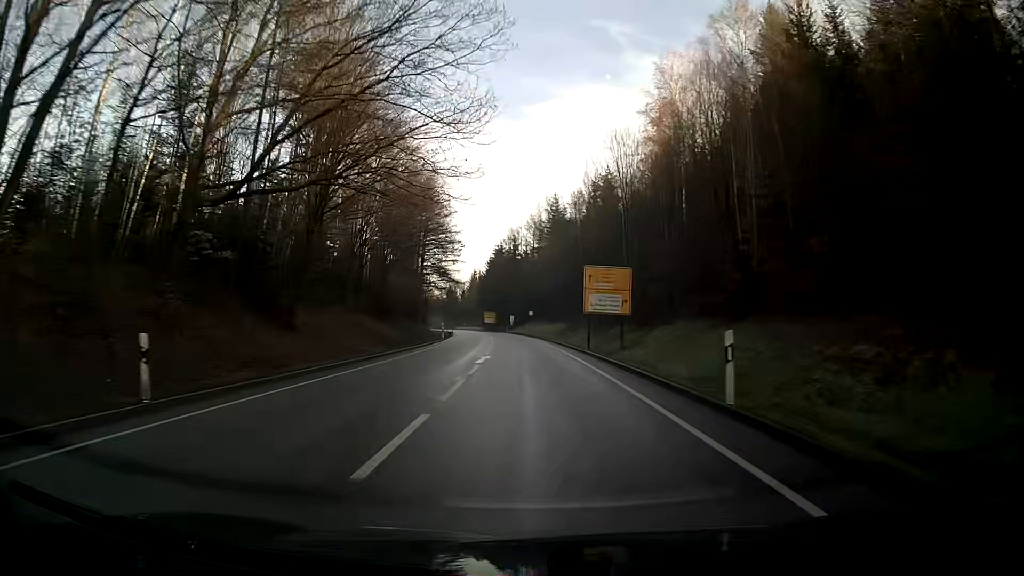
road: primary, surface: asphalt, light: Day
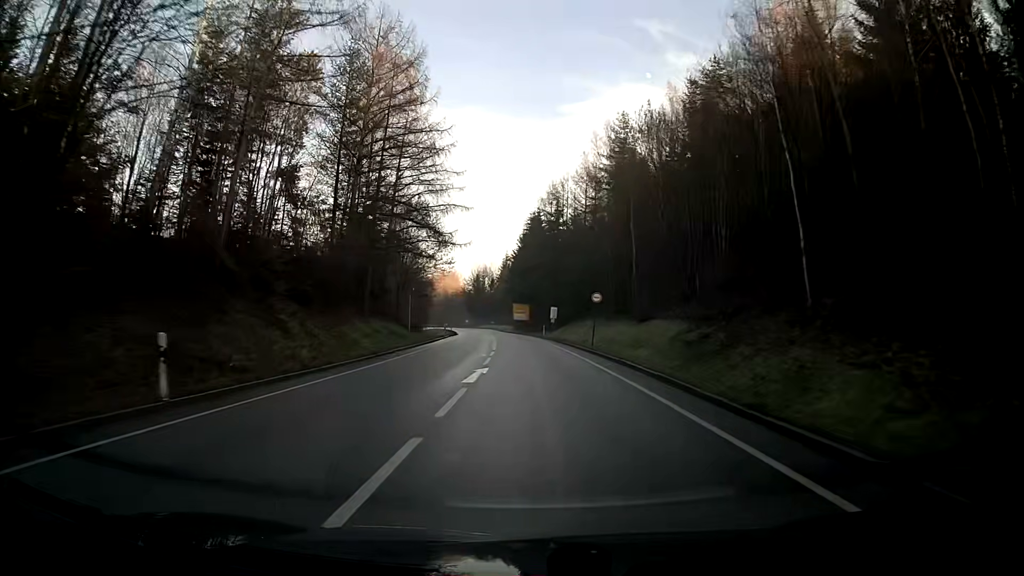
(-1.5, +50.3) m; -3°
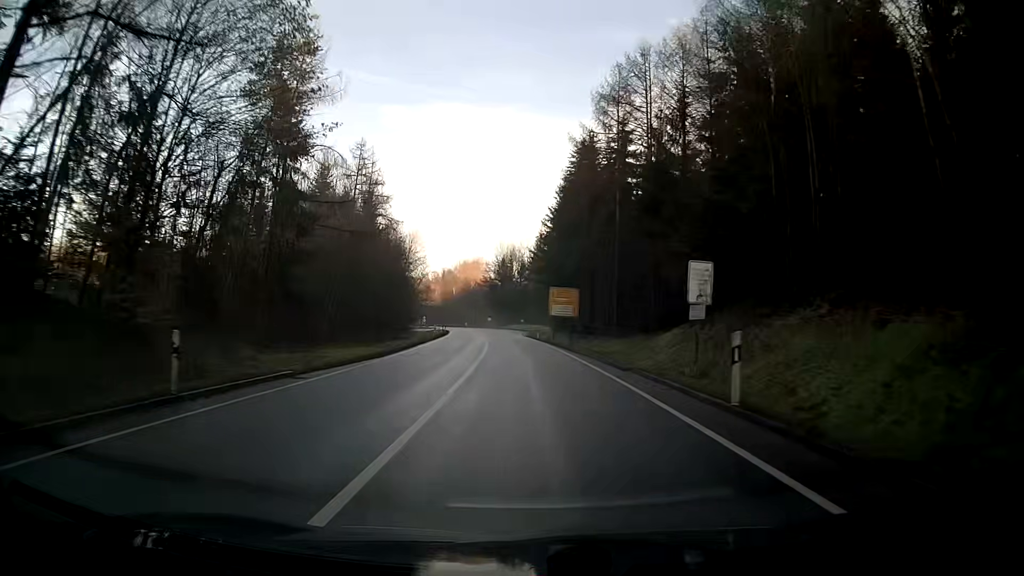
(-1.5, +50.2) m; -3°
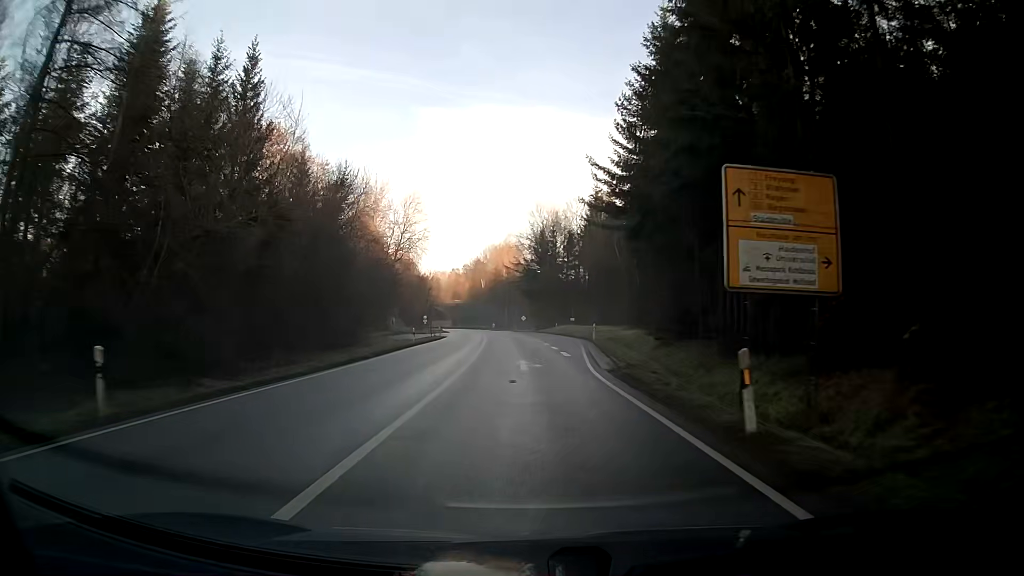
(-1.6, +50.2) m; -4°
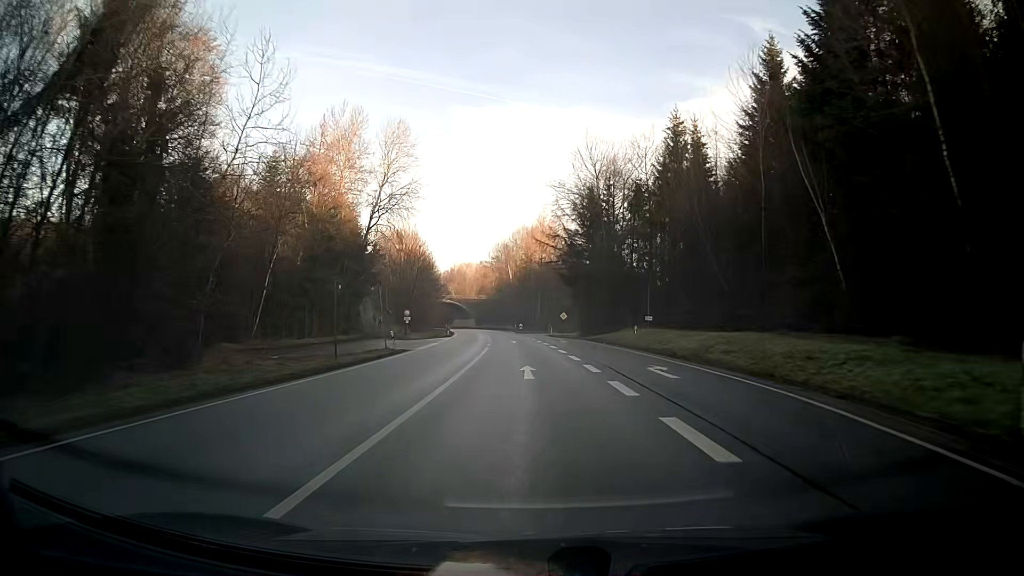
(-1.0, +37.7) m; -3°
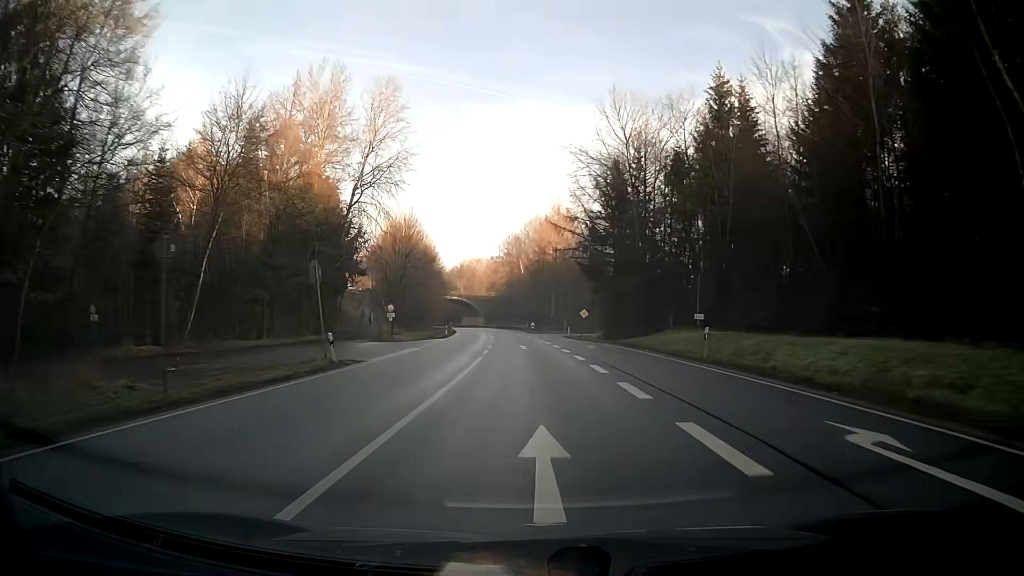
(-0.1, +12.6) m; -1°
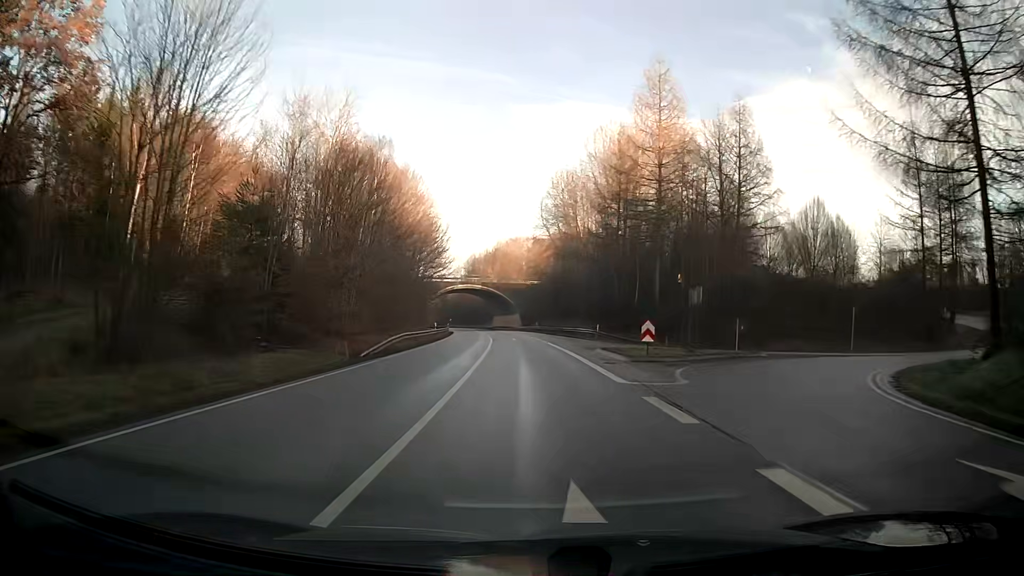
(-2.3, +62.8) m; -4°
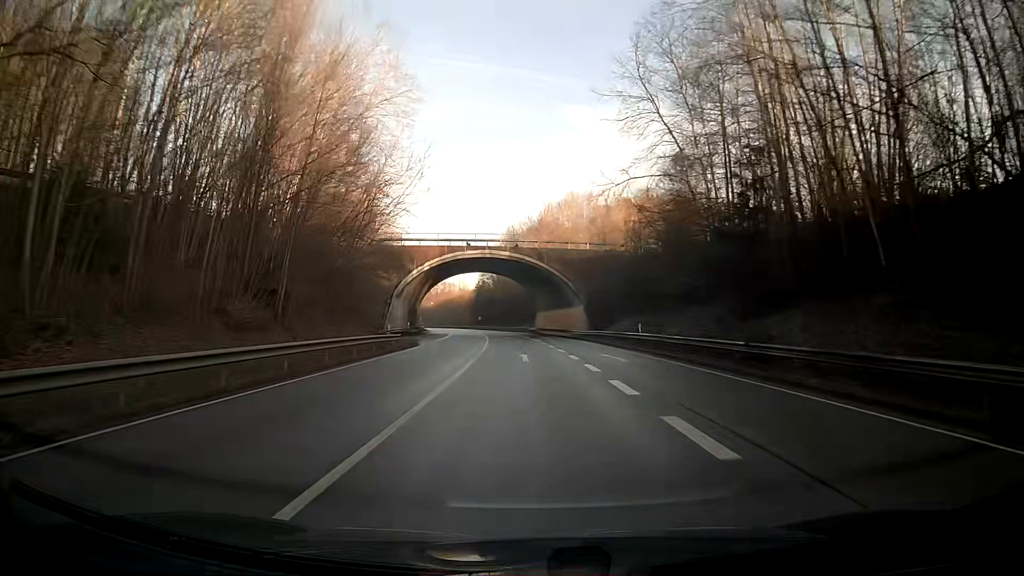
(-2.4, +62.8) m; -5°
